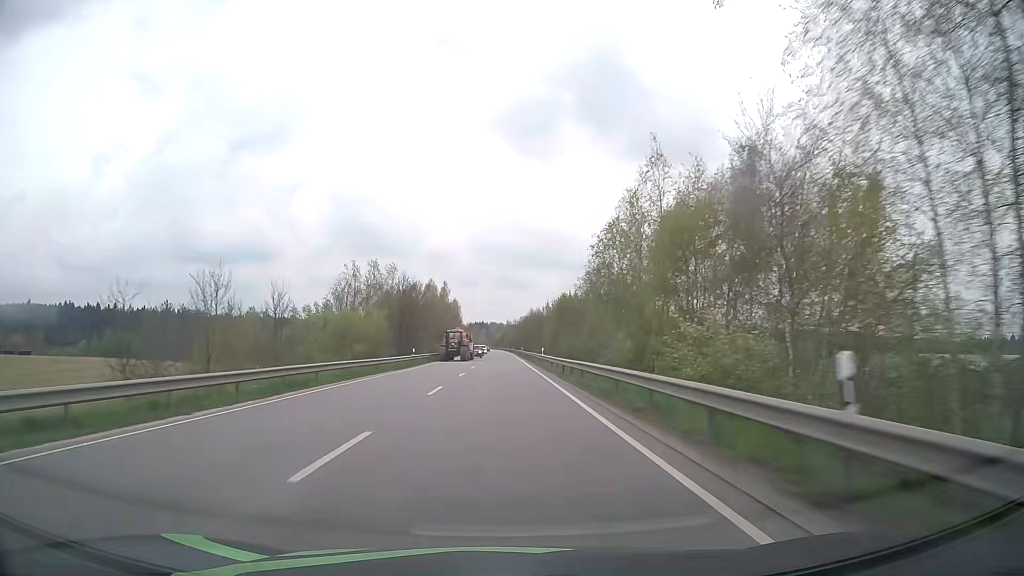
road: primary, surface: asphalt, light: Day
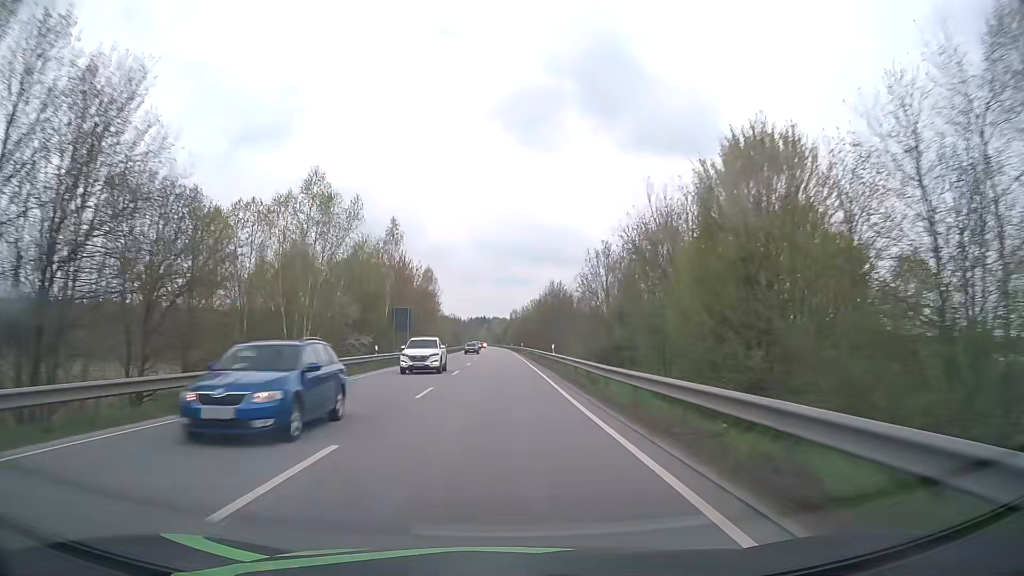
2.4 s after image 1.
(+0.1, +63.3) m; 0°
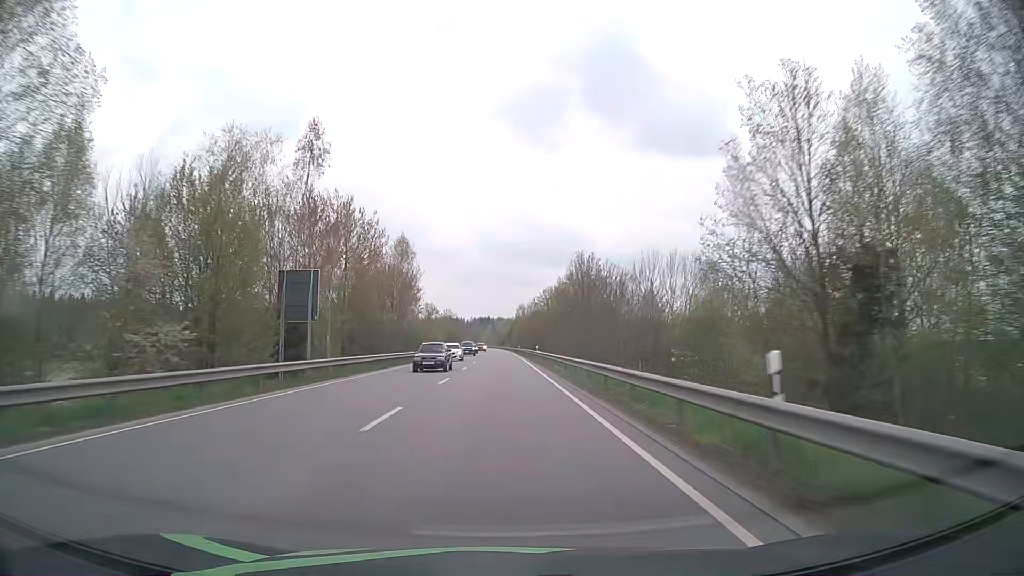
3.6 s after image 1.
(-0.1, +31.7) m; 0°
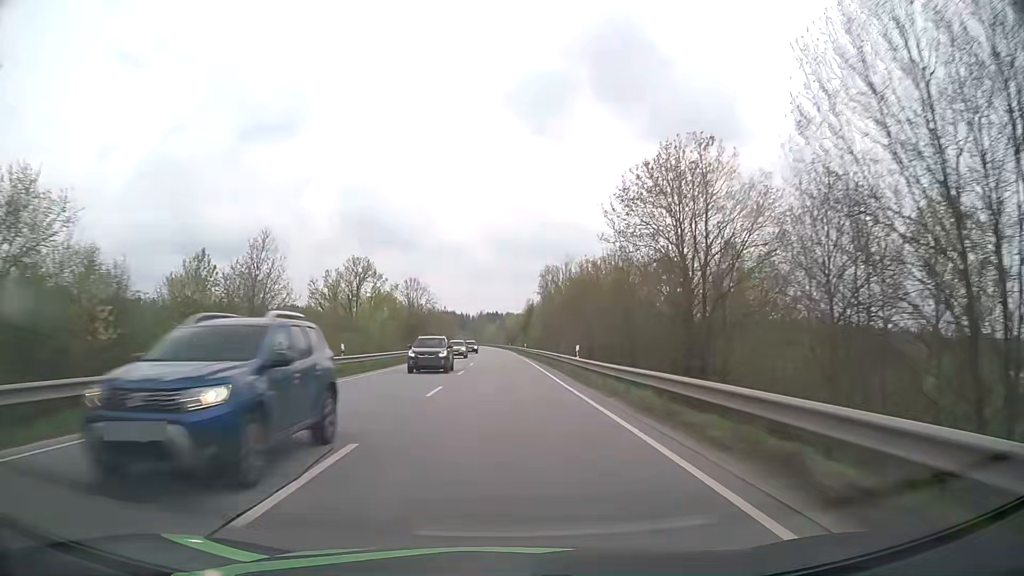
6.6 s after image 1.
(-0.7, +78.3) m; -1°
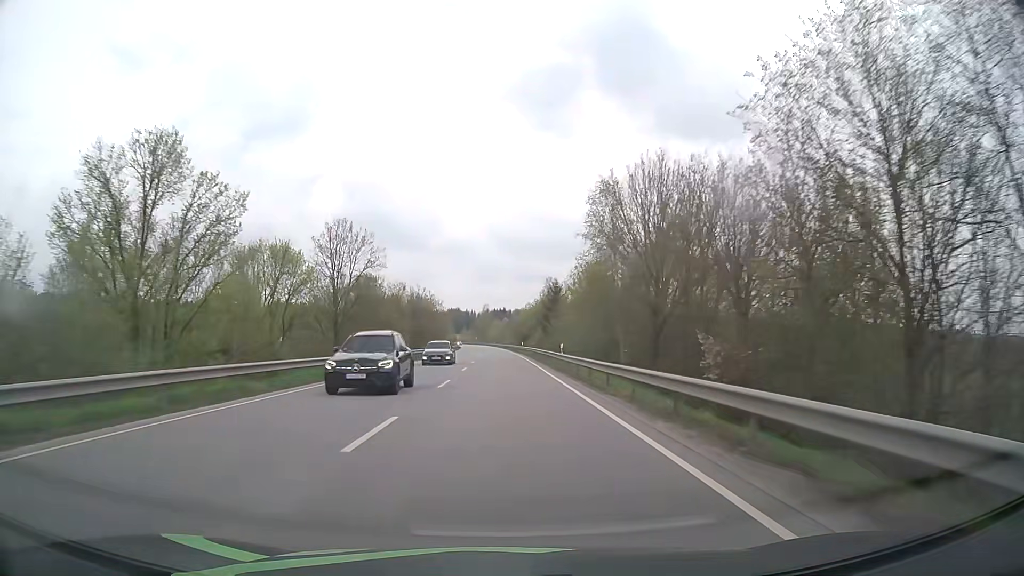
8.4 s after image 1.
(-0.2, +44.5) m; -1°
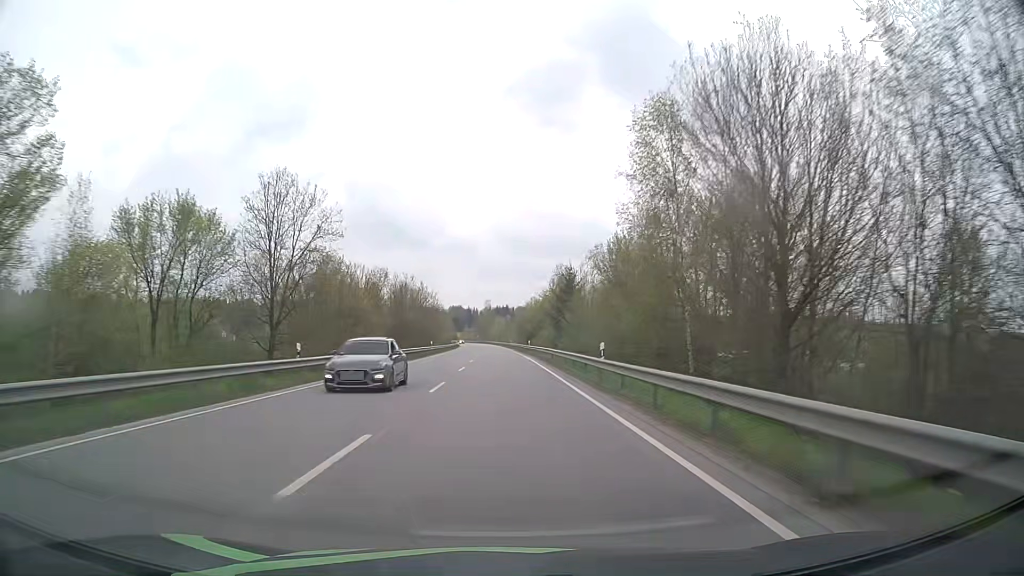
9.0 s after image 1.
(0.0, +14.3) m; 0°
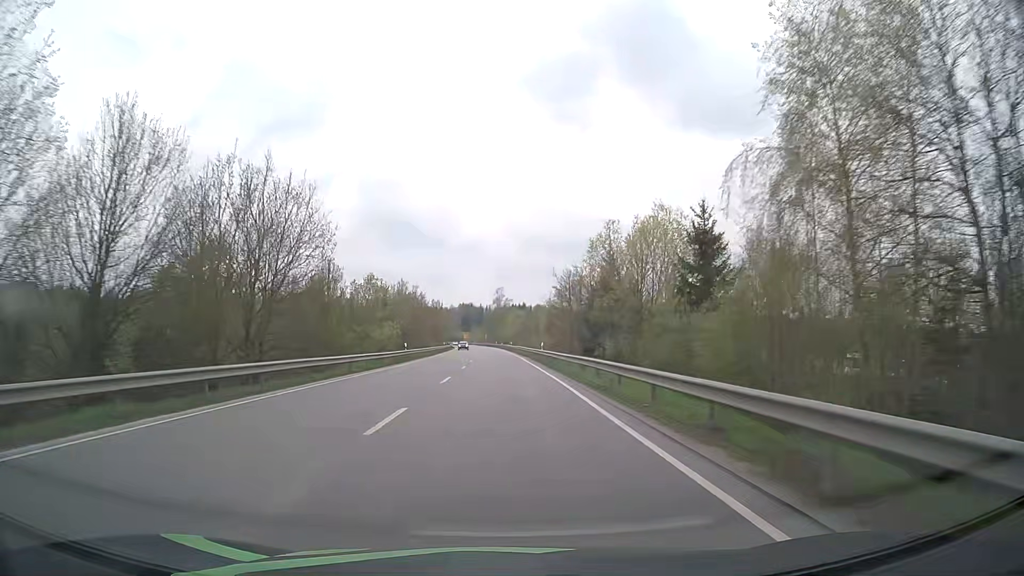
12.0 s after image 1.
(-0.6, +67.8) m; -1°
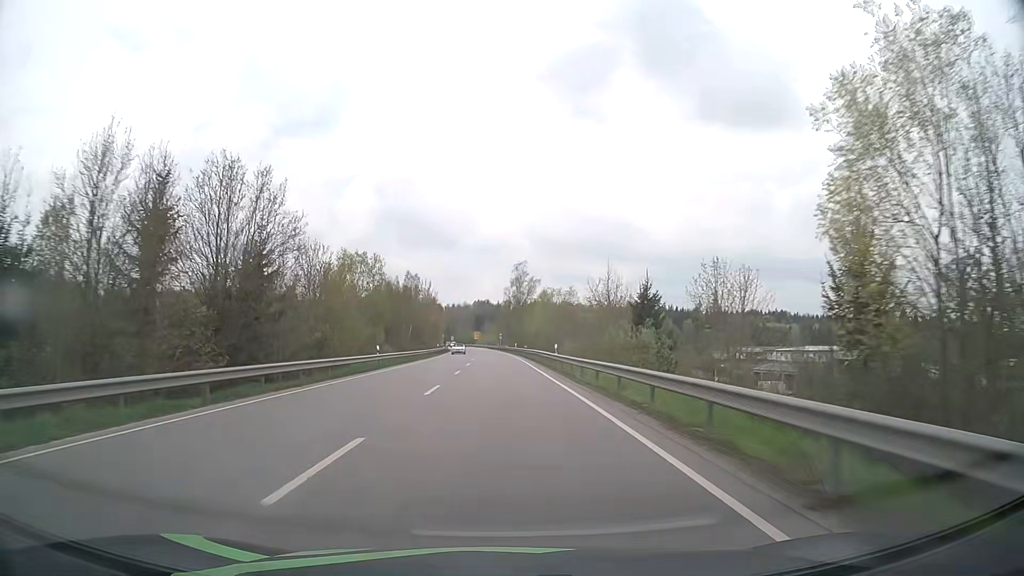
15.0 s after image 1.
(-0.8, +64.2) m; -2°
(0, +10) (0, +20) (0, +30) (0, +40) (-1, +50) (-1, +60) (-1, +70) (-2, +80) (-2, +90) (-3, +100) m
